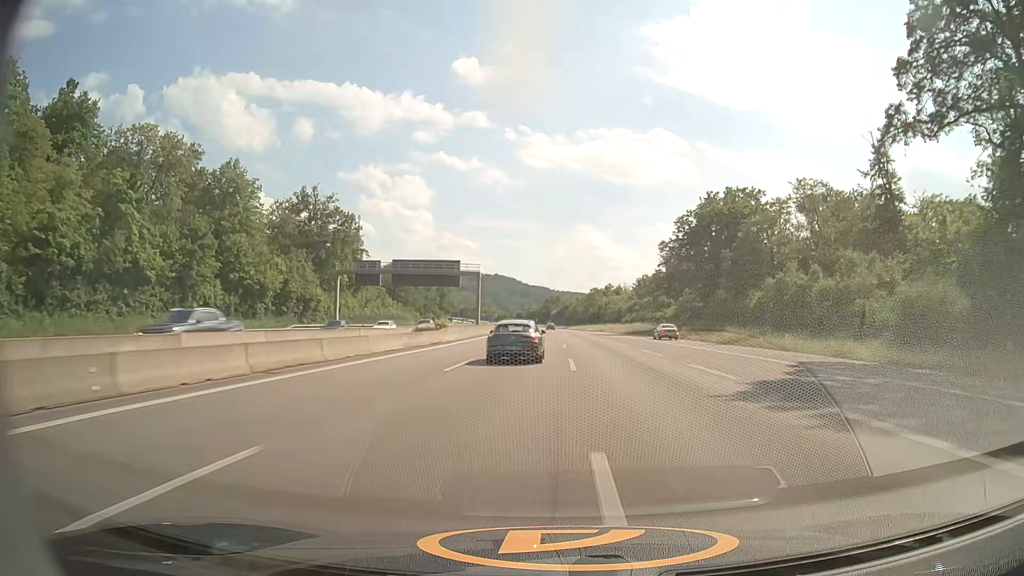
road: motorway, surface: asphalt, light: Day
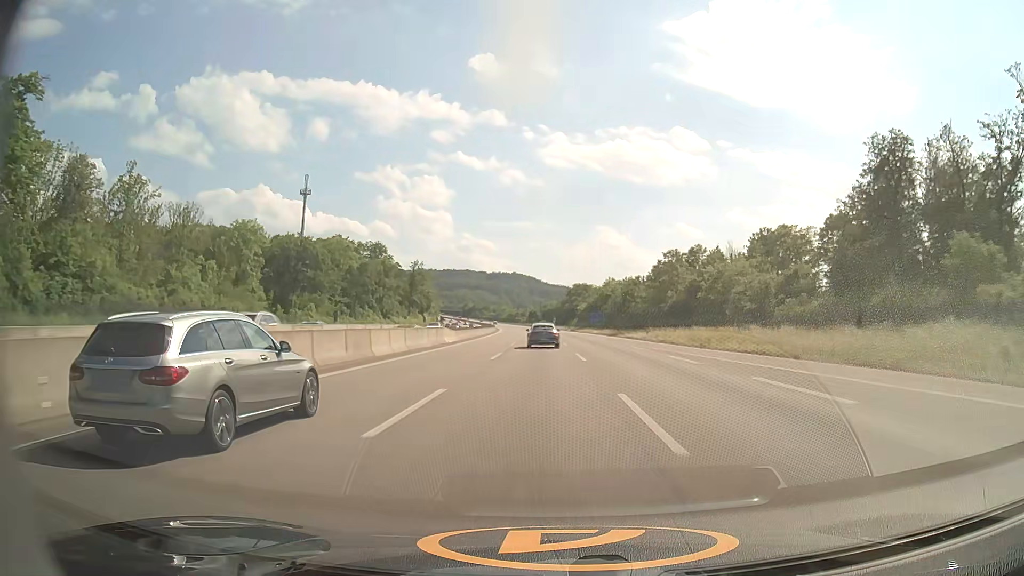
(-1.3, +100.9) m; -2°
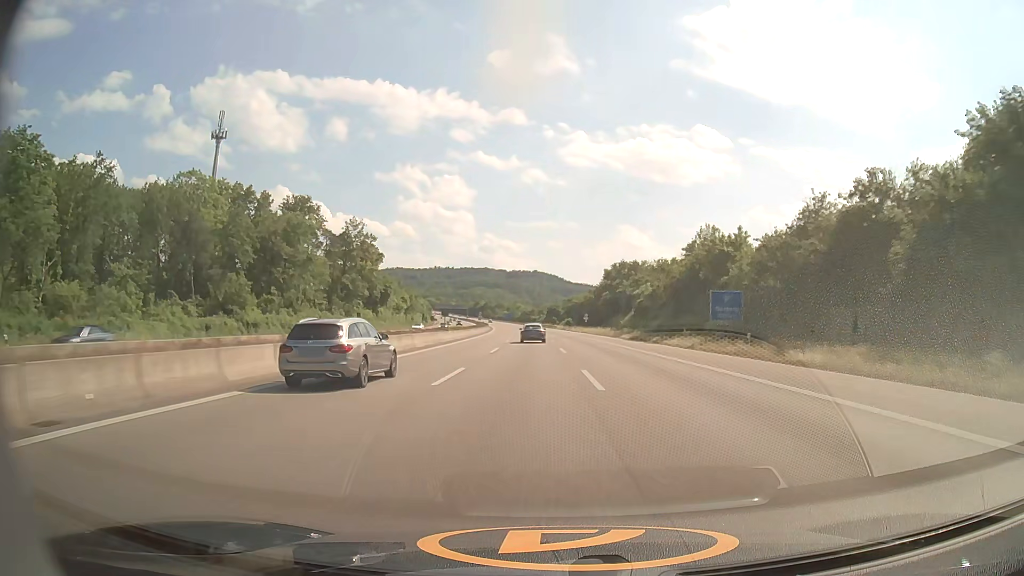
(-1.2, +83.1) m; -2°
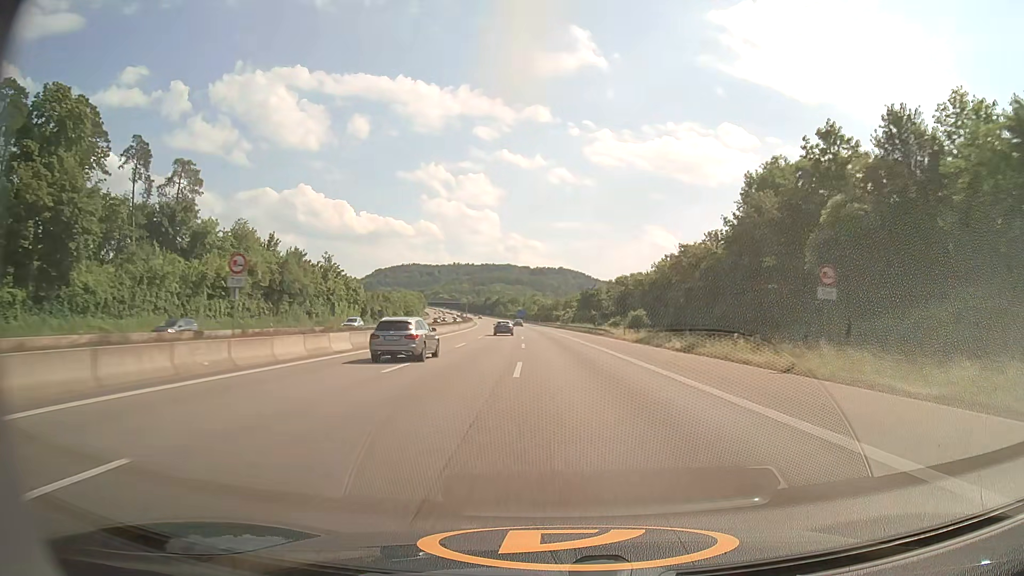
(-2.1, +105.0) m; -2°
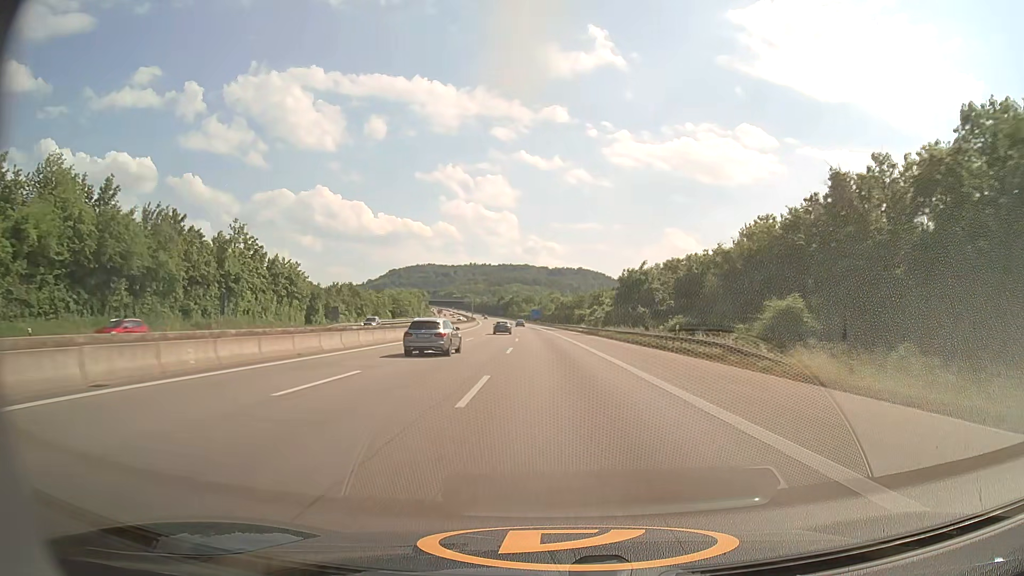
(-0.5, +41.8) m; -2°
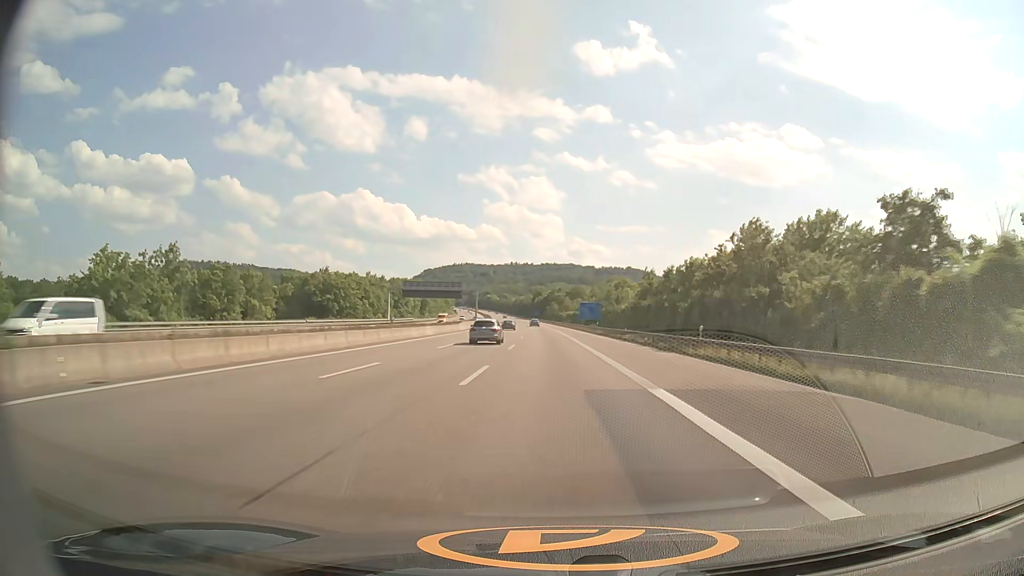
(-3.6, +104.4) m; -4°
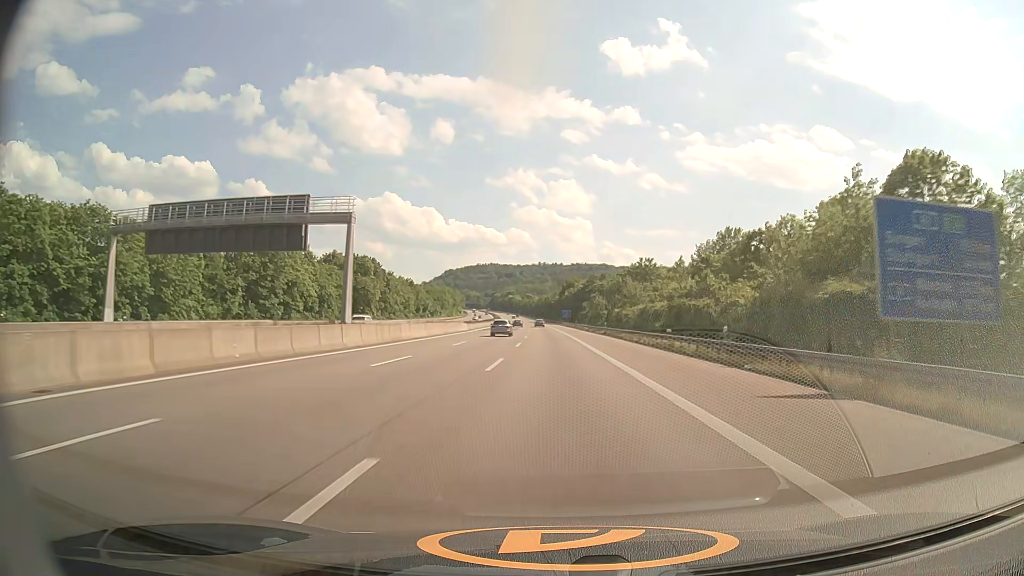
(-2.2, +103.4) m; -3°
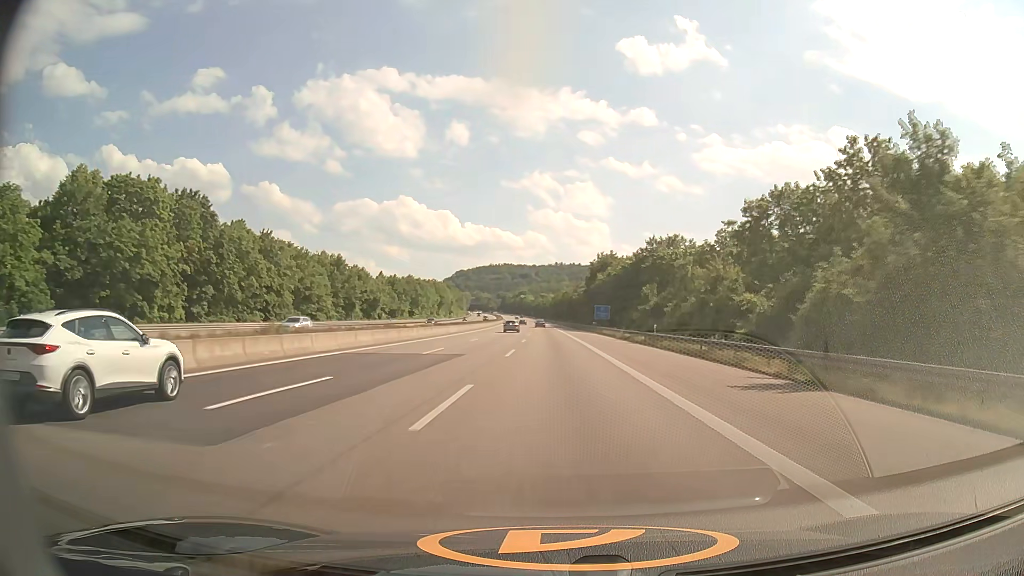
(-1.0, +82.1) m; -1°
(0, +10) (0, +20) (0, +30) (0, +40) (0, +50) (-1, +60) (-1, +70) (-1, +80) (-1, +90) (-2, +100) m
